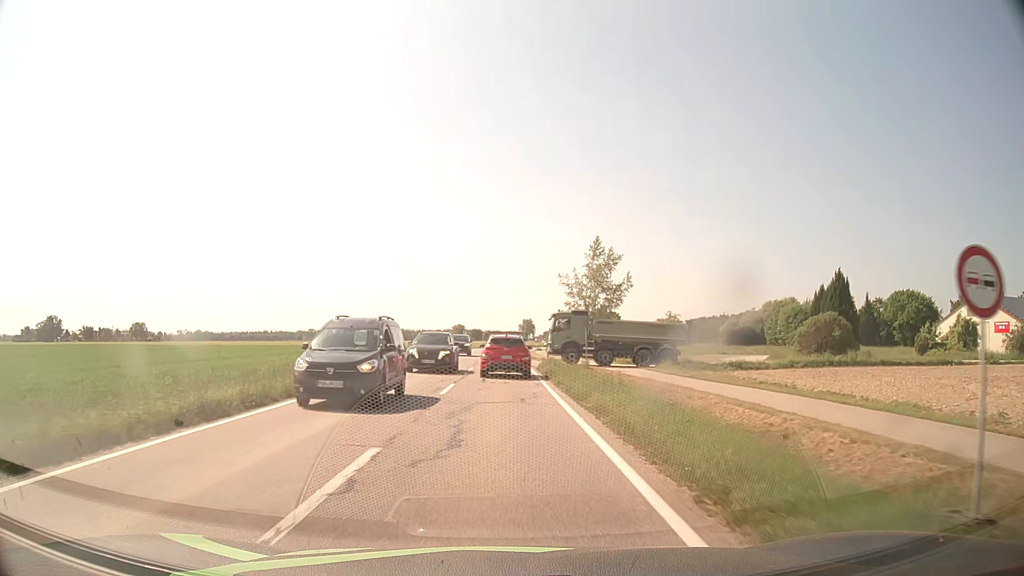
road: tertiary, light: Day
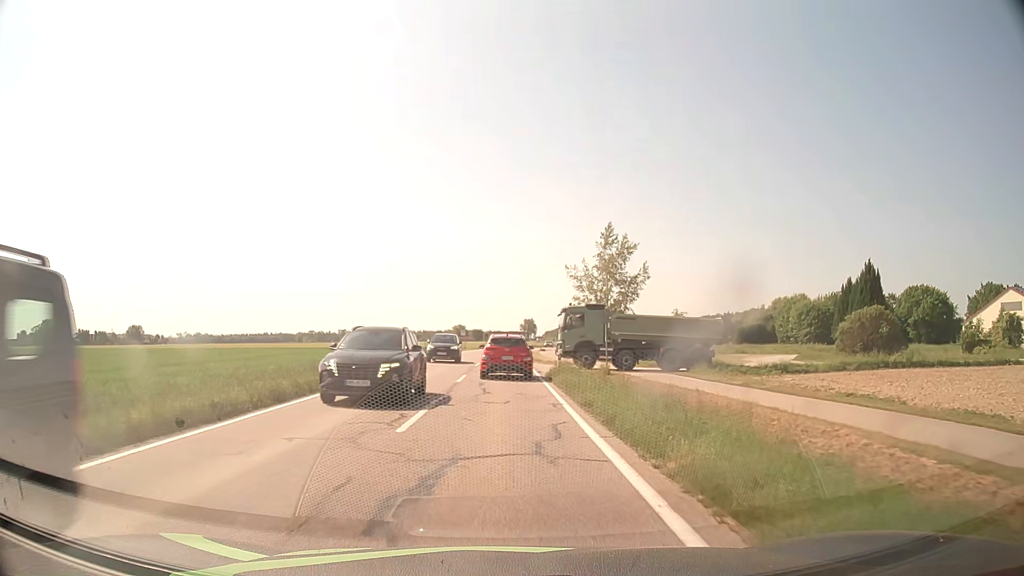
(0.0, +6.7) m; 0°
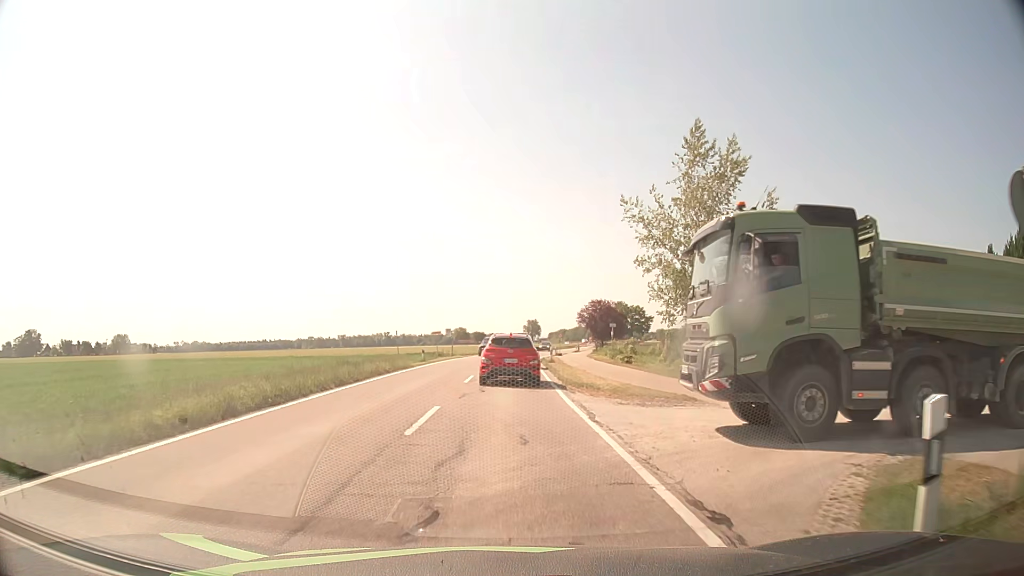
(-0.1, +24.7) m; 0°
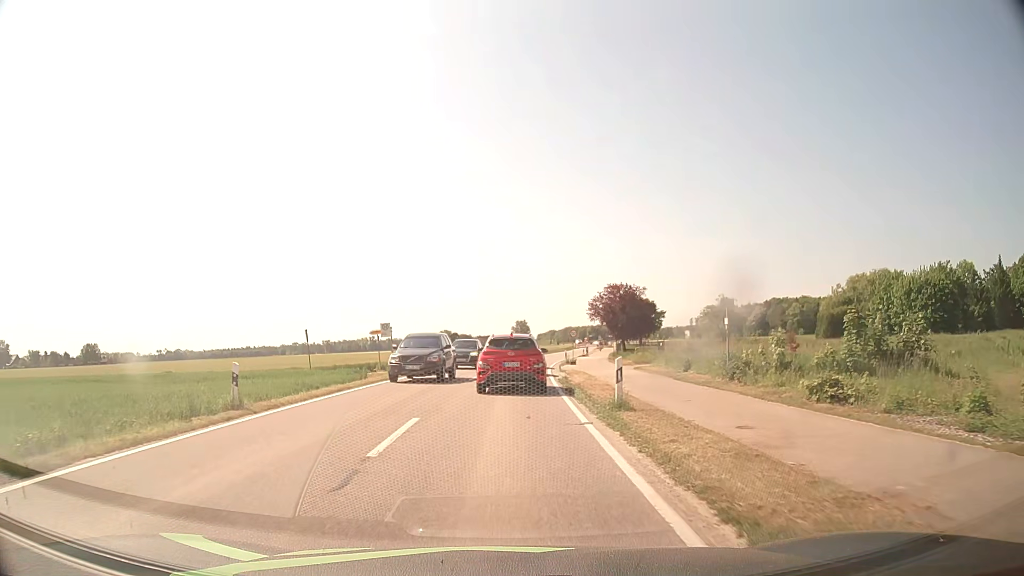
(+0.3, +25.9) m; +1°
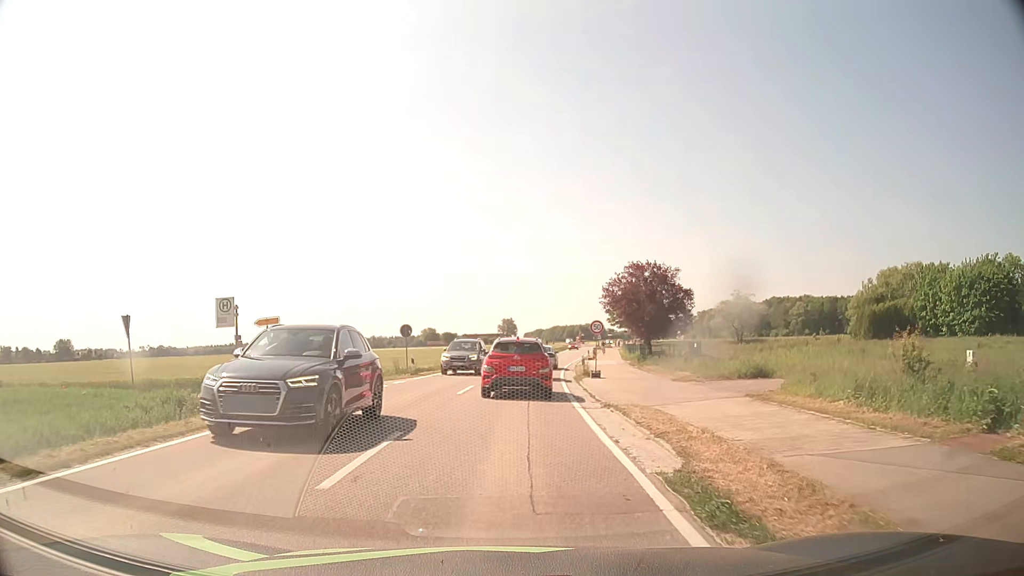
(+0.1, +18.5) m; +1°
(0, +10) (0, +20) (+1, +30) (+2, +40) (+3, +50) (+4, +60) (+6, +70) (+7, +80) (+9, +89) (+11, +99) m
